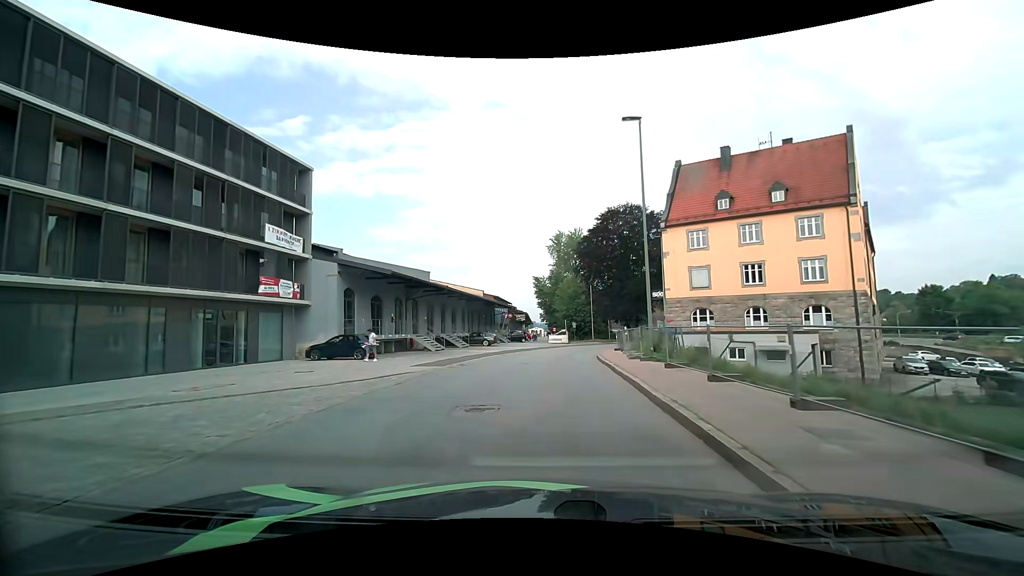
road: primary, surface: asphalt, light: Day
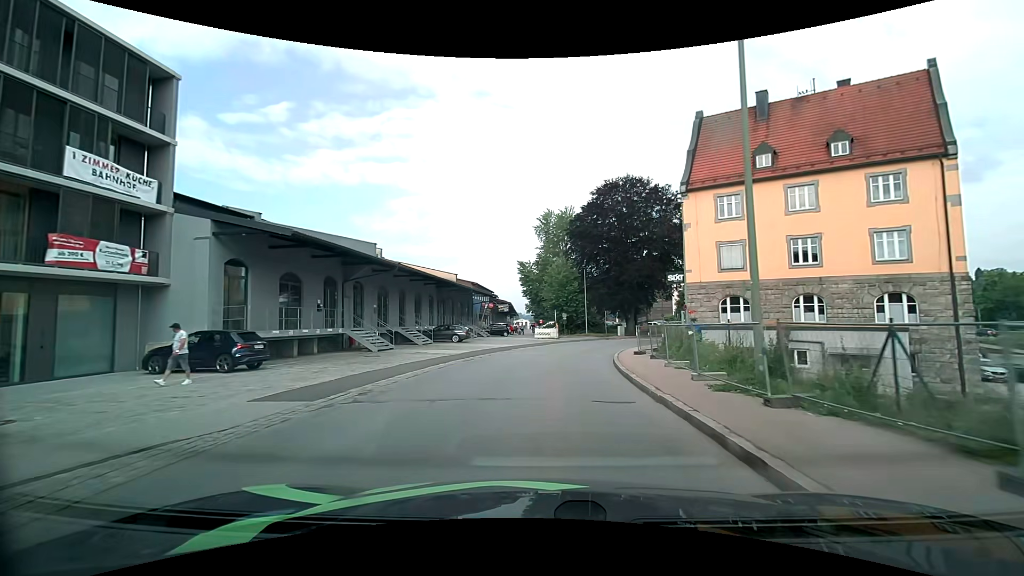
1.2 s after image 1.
(-0.1, +10.8) m; +1°
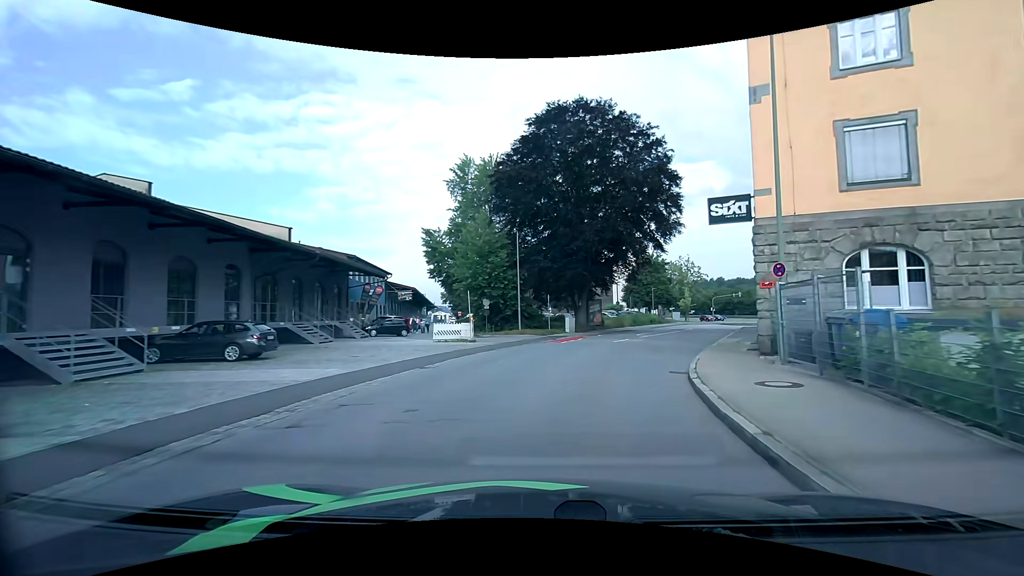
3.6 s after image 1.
(+1.1, +22.2) m; +8°
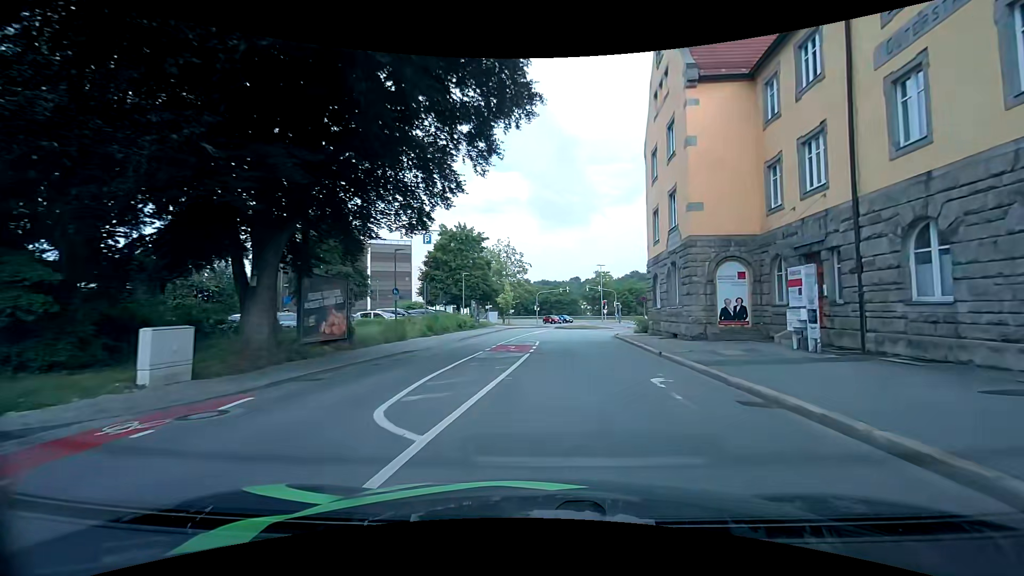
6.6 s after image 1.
(+5.9, +29.0) m; +21°
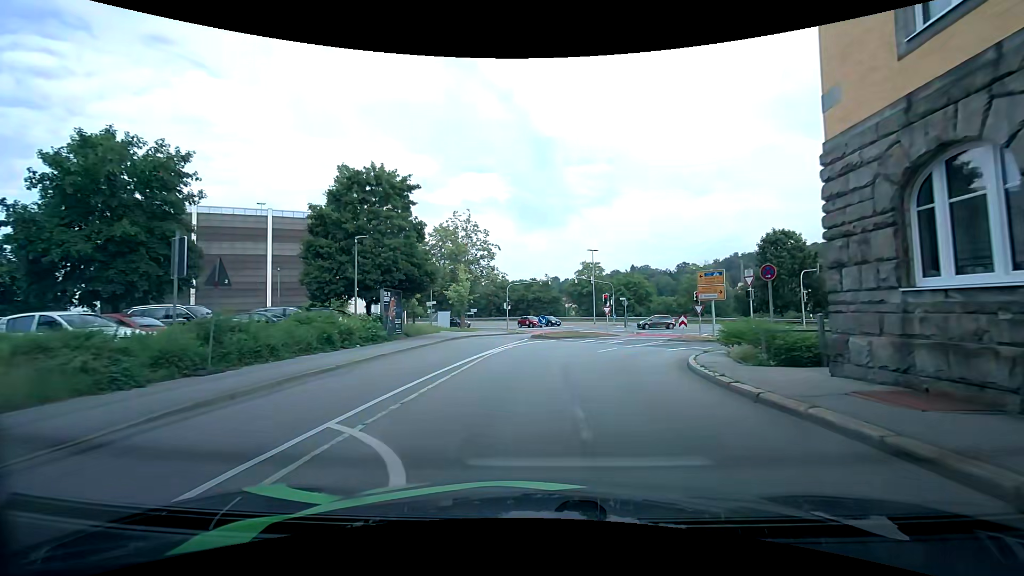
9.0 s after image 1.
(+1.0, +21.9) m; +4°
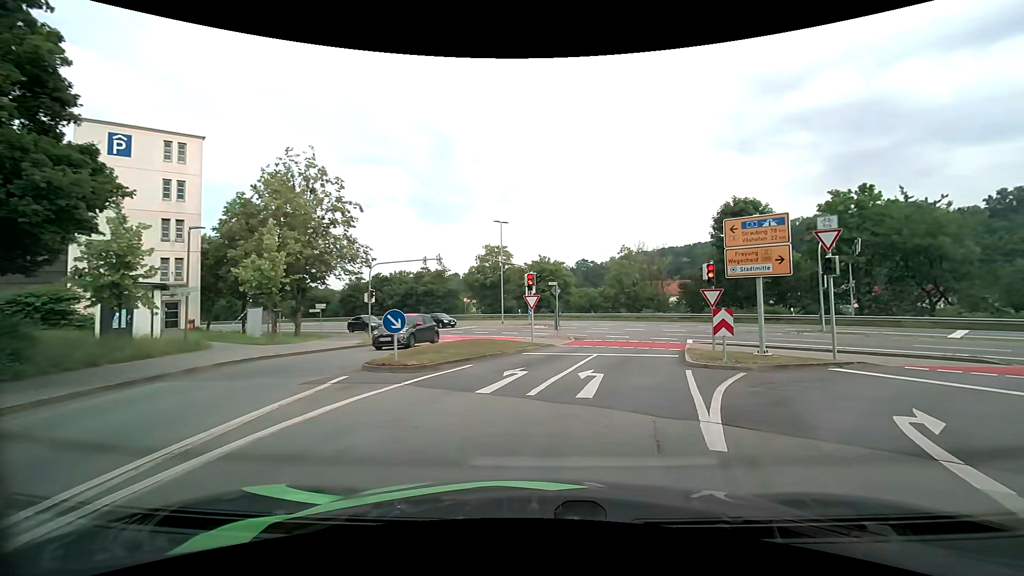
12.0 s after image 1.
(+0.6, +19.3) m; +10°
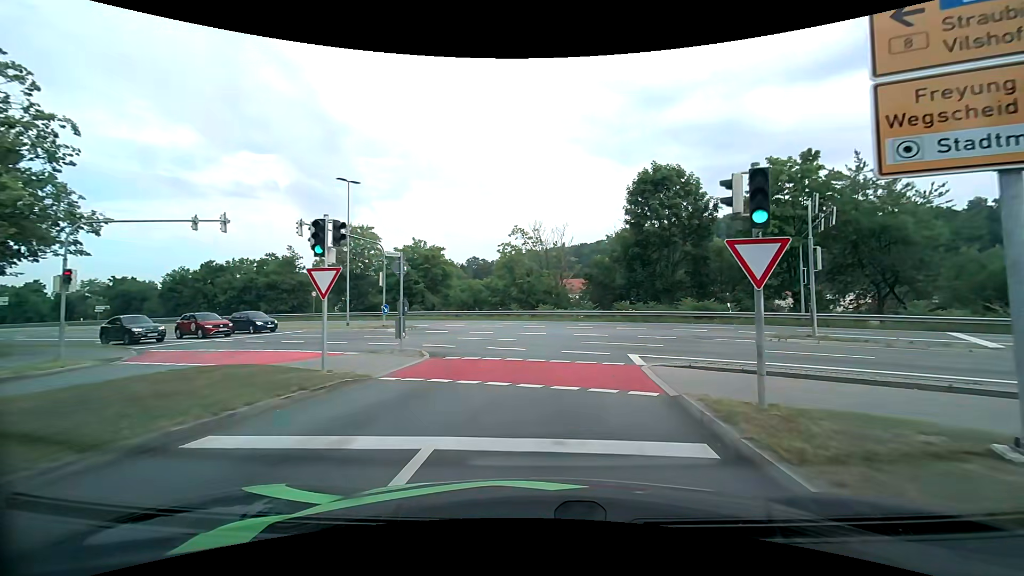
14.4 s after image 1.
(+1.7, +13.4) m; +13°
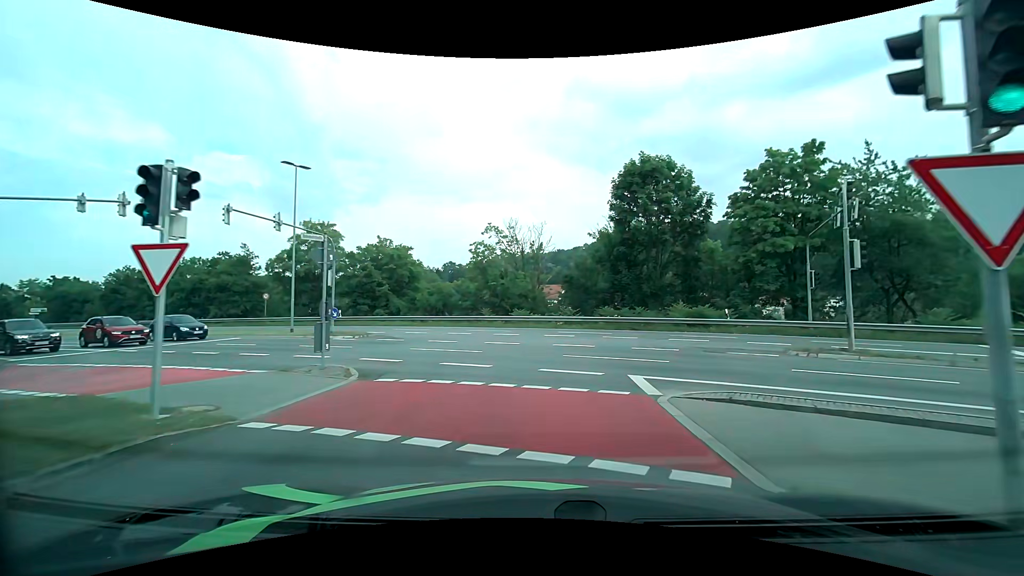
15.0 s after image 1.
(+0.1, +4.2) m; +2°
(+1, +10) (+1, +20) (-3, +29) (-9, +37) (-18, +42) (-27, +46) (-36, +51) (-45, +55) (-54, +59) (-63, +64) m
